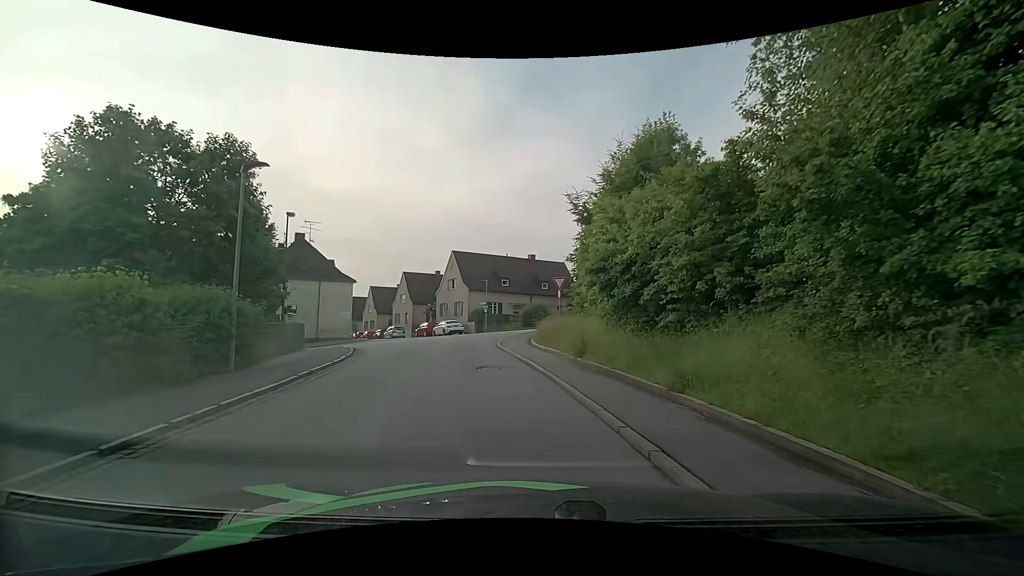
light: Day
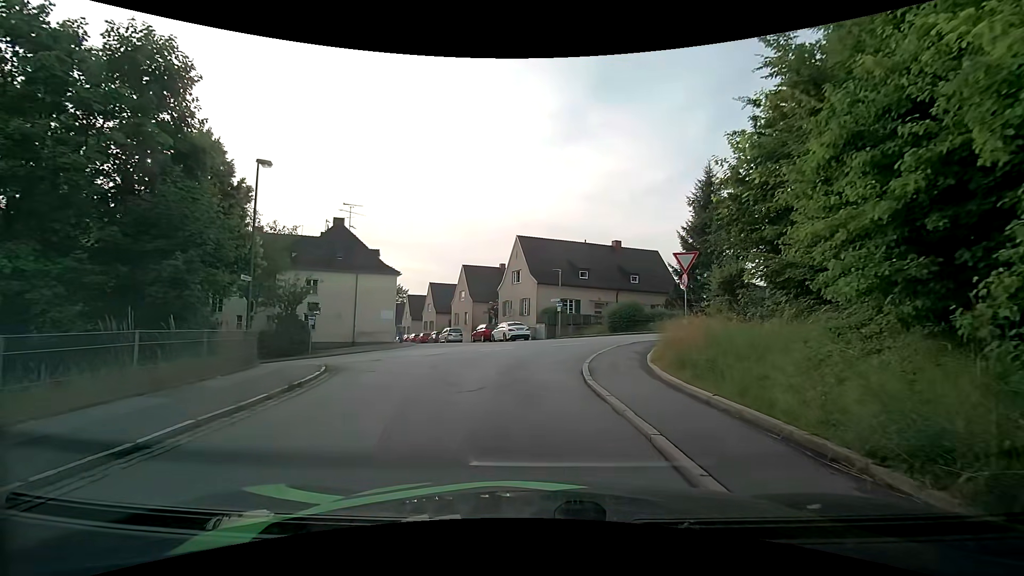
(-1.1, +10.9) m; -9°
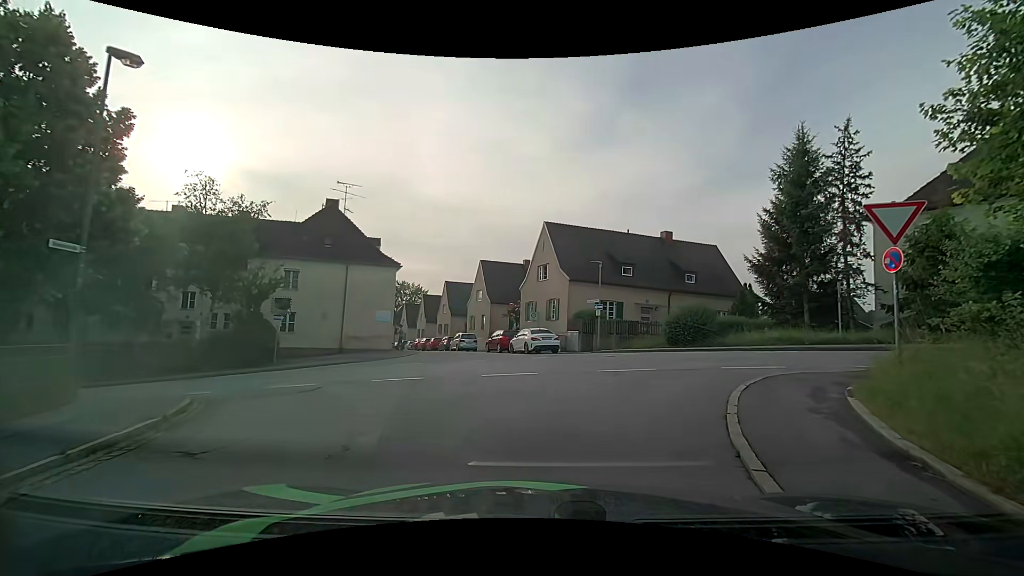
(-0.4, +8.2) m; -3°
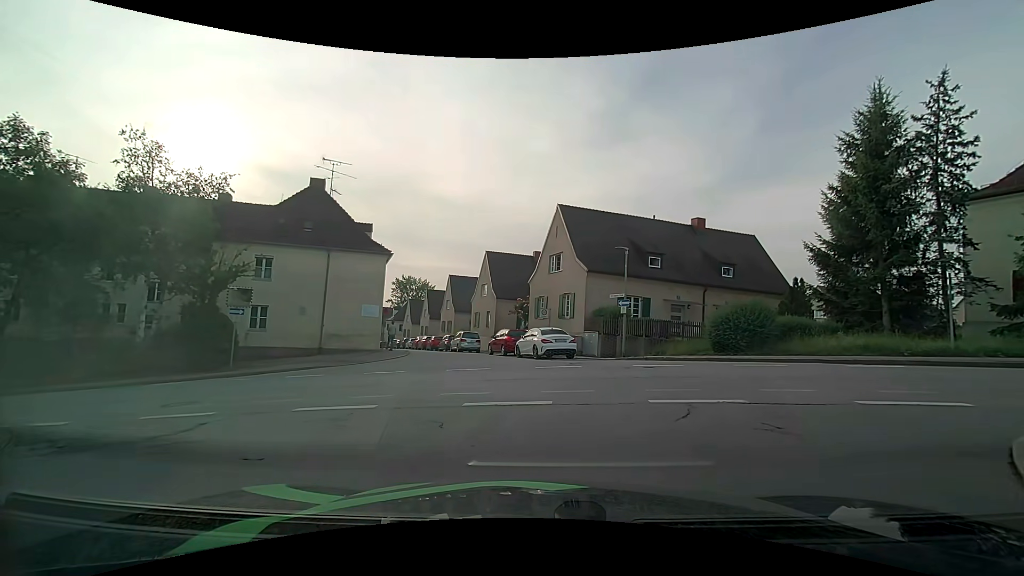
(-0.1, +4.8) m; -1°
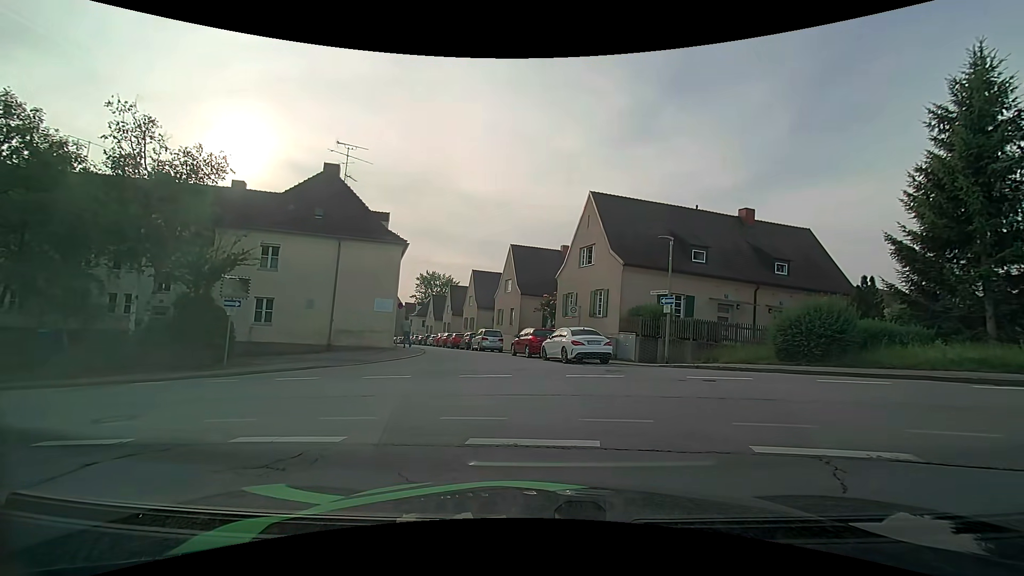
(-0.1, +2.7) m; -2°
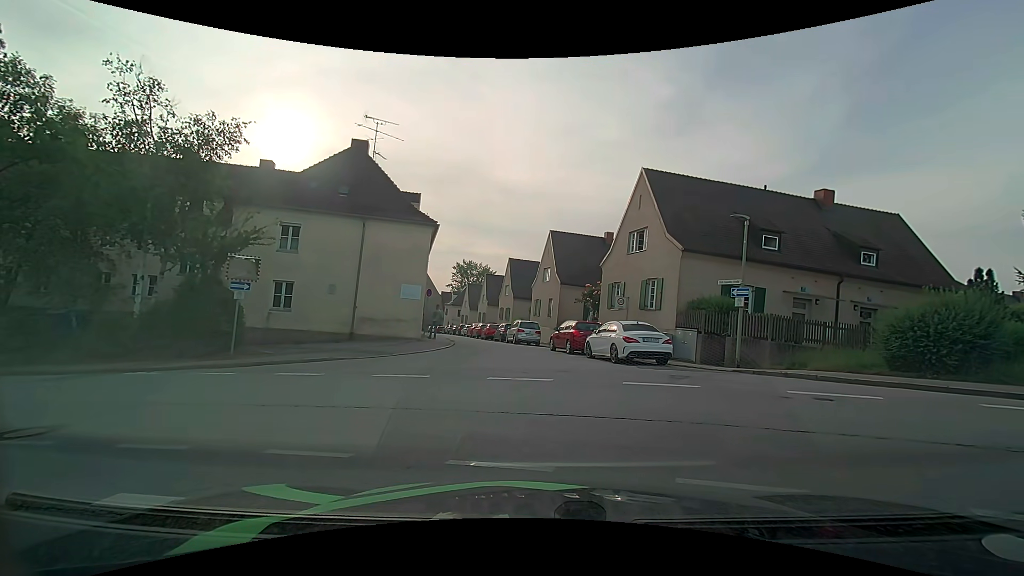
(-0.2, +2.6) m; -5°
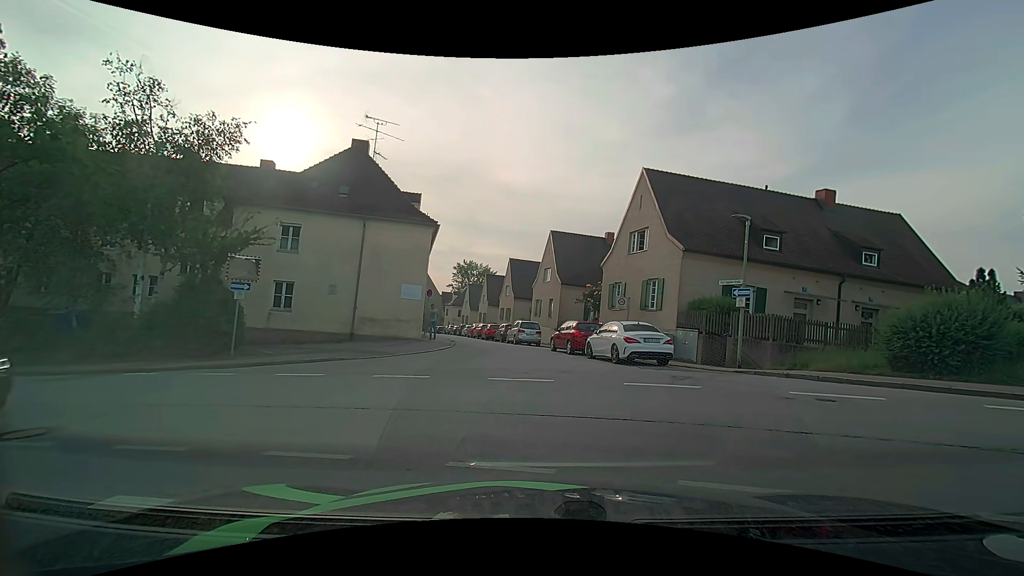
(0.0, +0.1) m; 0°
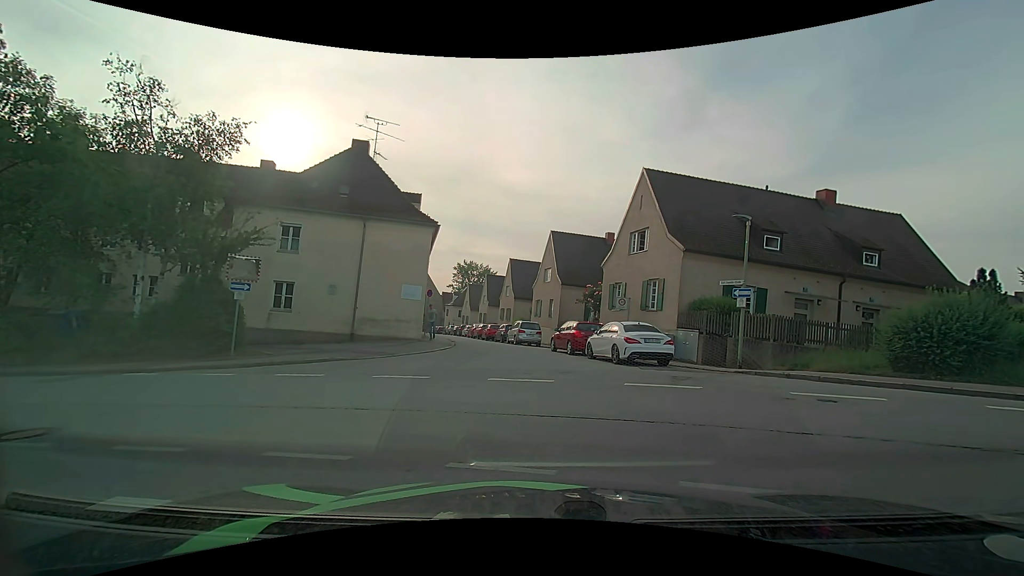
(0.0, 0.0) m; 0°
